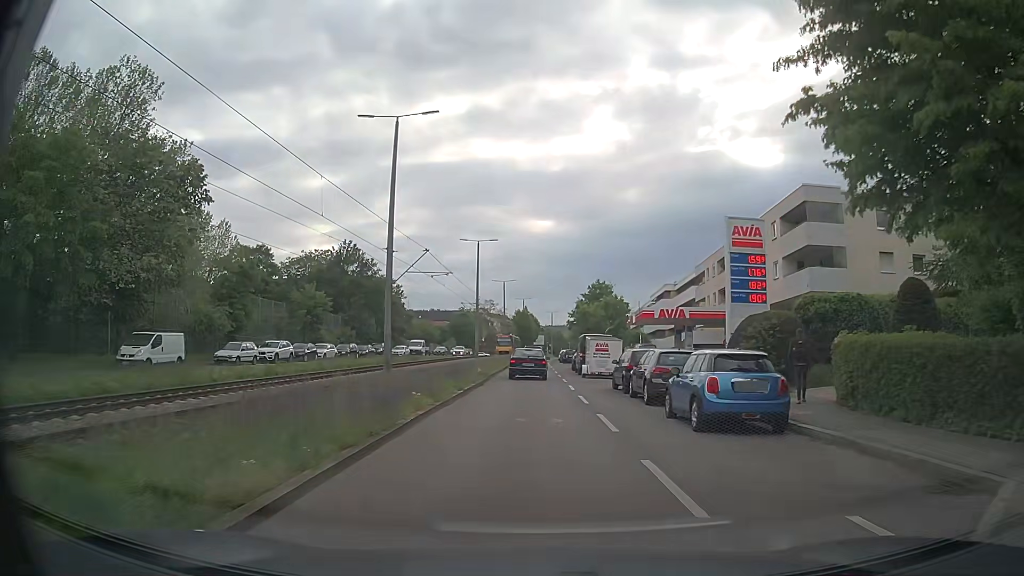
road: secondary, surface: asphalt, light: Day
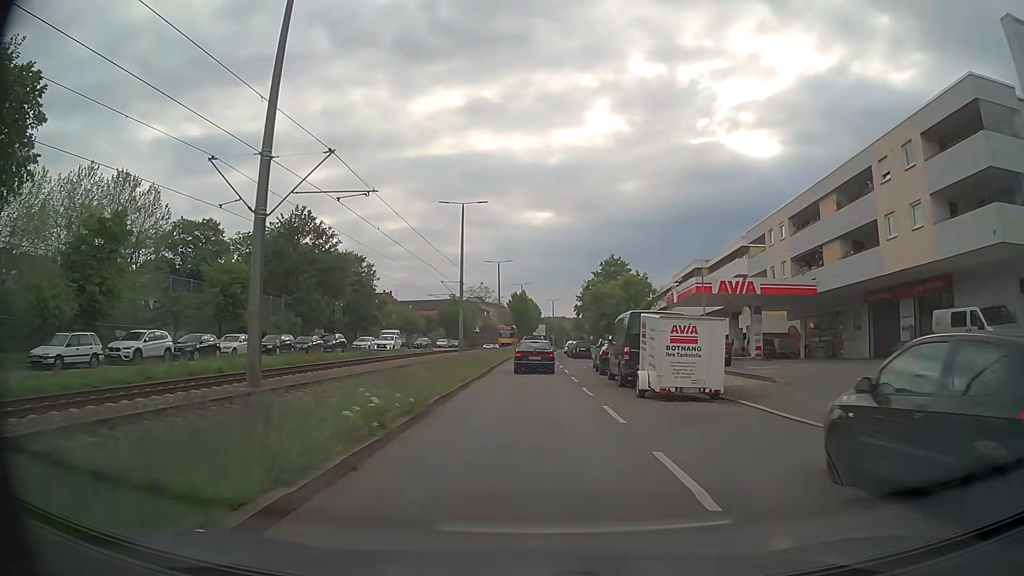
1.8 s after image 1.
(+0.1, +18.3) m; +1°
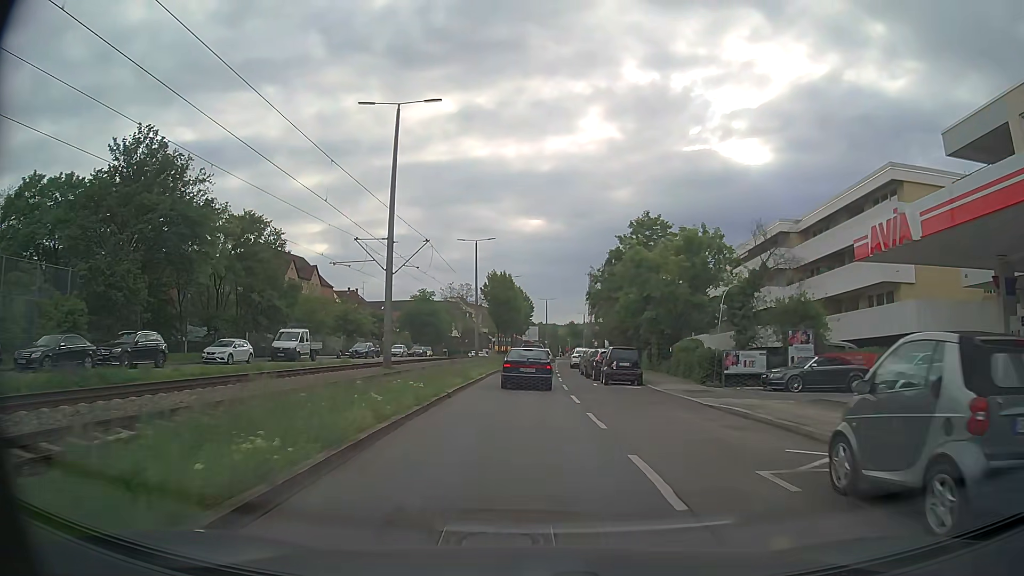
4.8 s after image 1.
(+0.1, +29.7) m; 0°
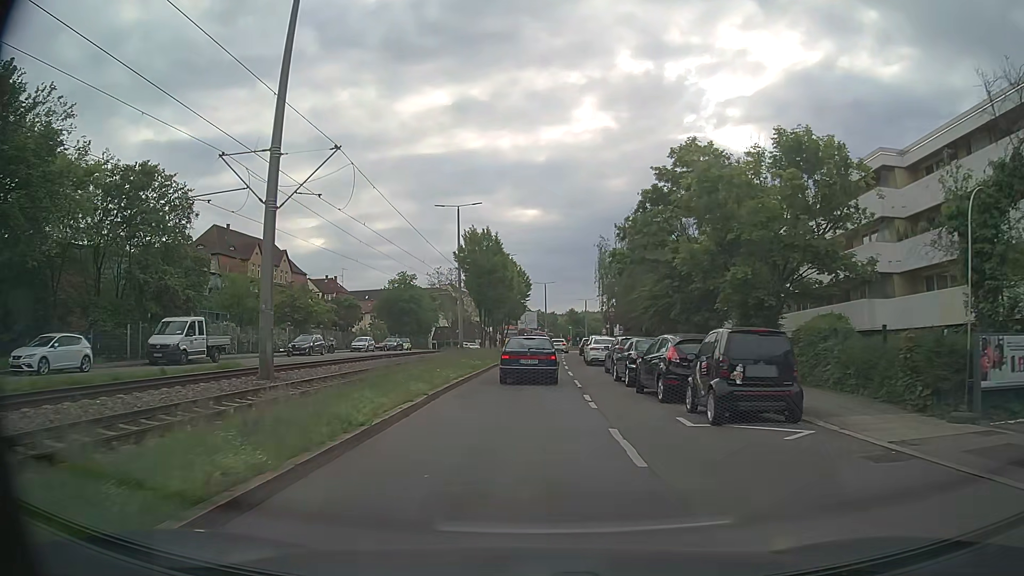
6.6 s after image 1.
(+0.1, +16.3) m; +1°
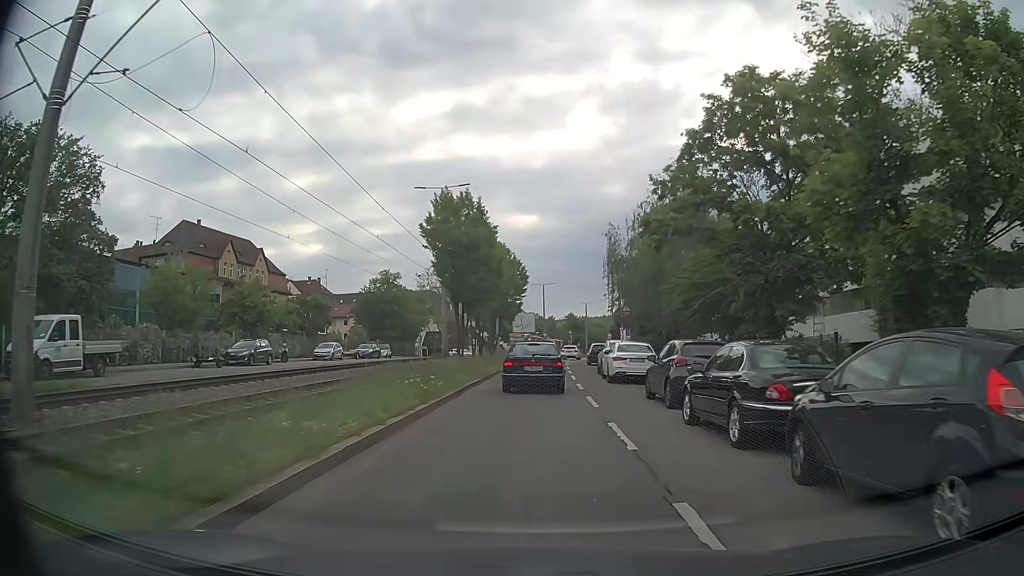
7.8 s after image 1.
(0.0, +10.5) m; 0°
